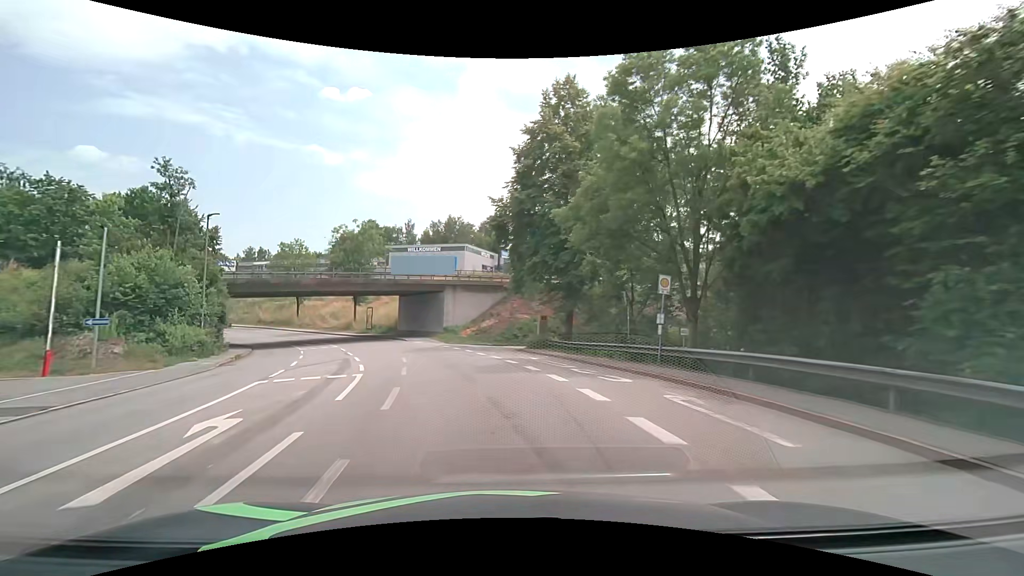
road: tertiary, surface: asphalt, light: Day
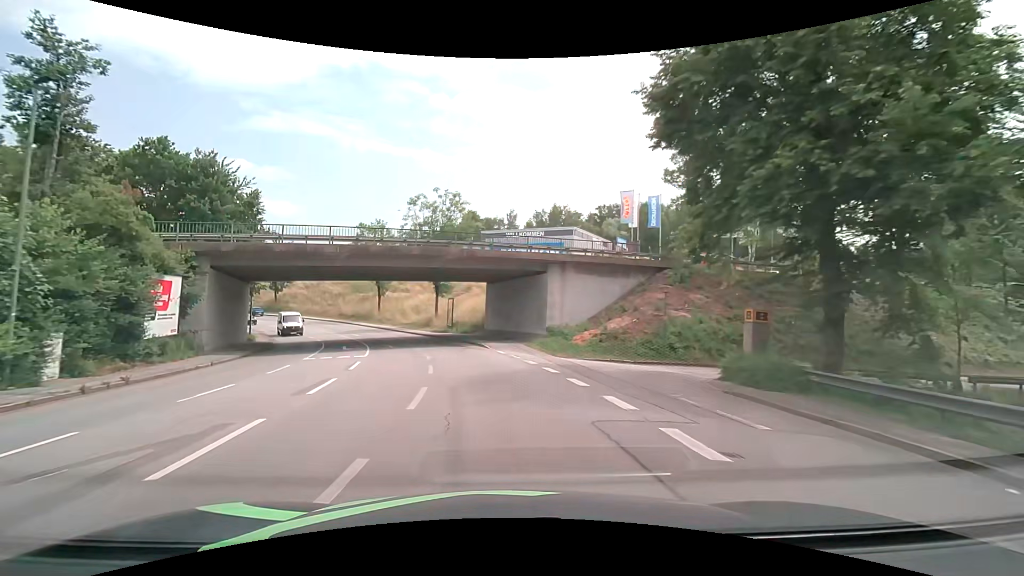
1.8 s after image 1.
(-1.9, +18.1) m; -12°
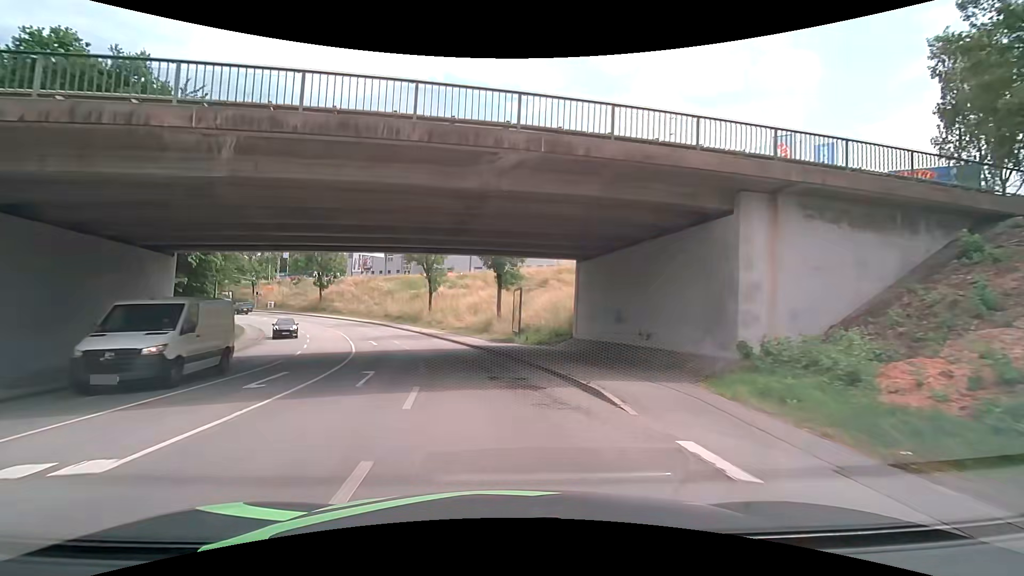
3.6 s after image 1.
(-1.4, +18.4) m; -8°
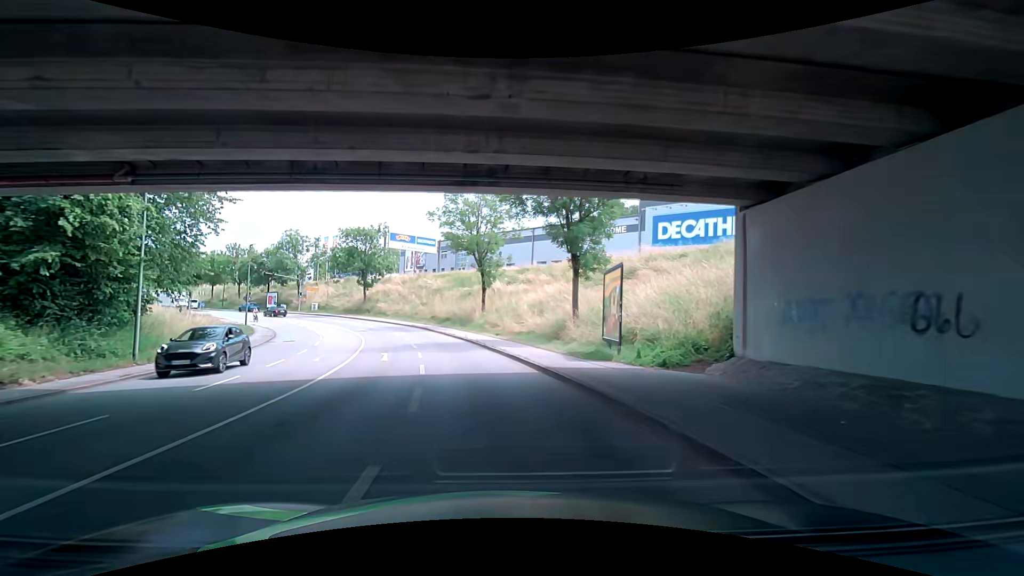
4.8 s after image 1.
(-0.8, +12.4) m; -5°
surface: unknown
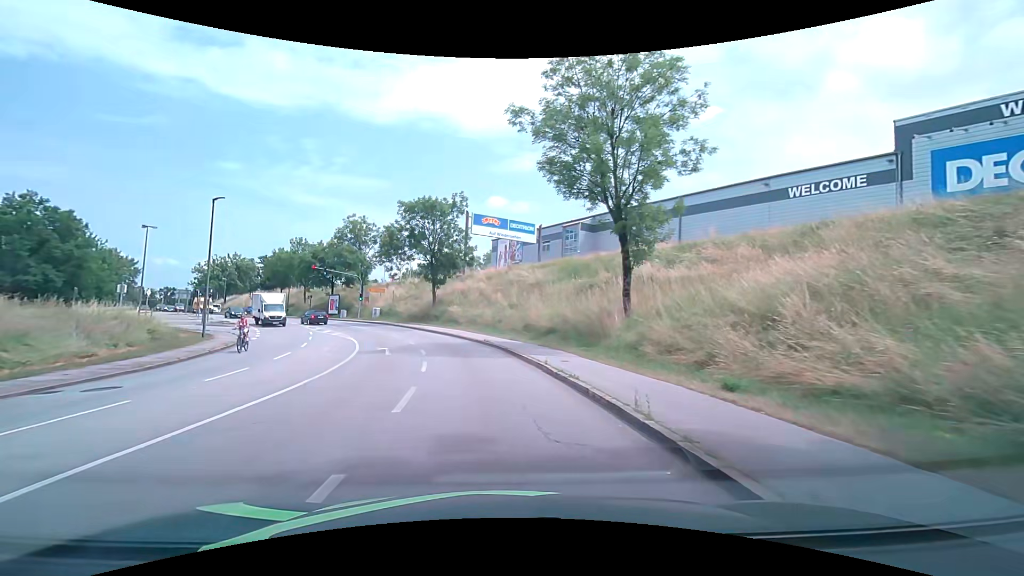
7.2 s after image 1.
(-3.3, +24.3) m; -15°
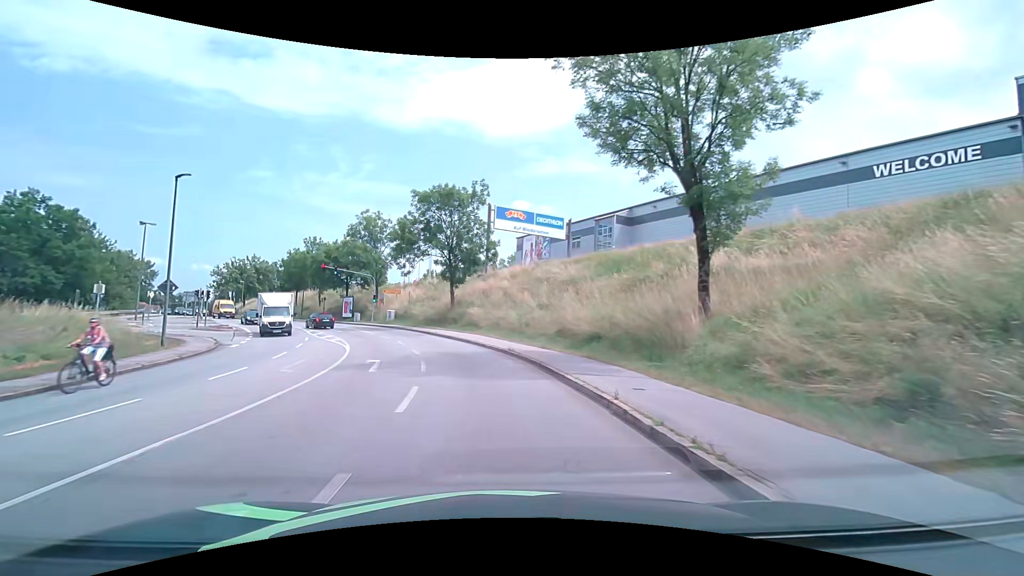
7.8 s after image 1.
(-0.1, +6.0) m; -2°
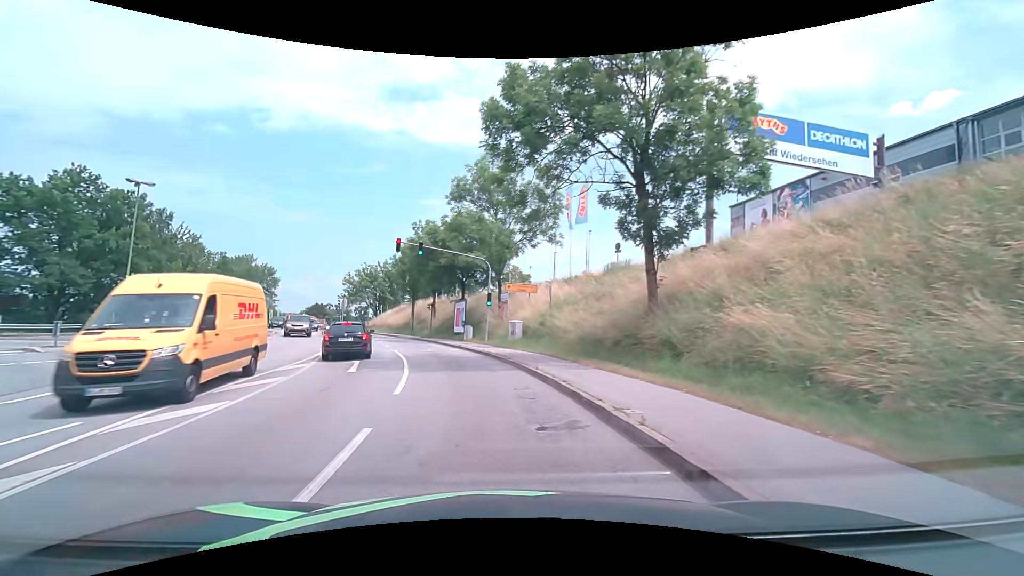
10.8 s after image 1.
(-4.1, +28.0) m; -18°
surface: asphalt
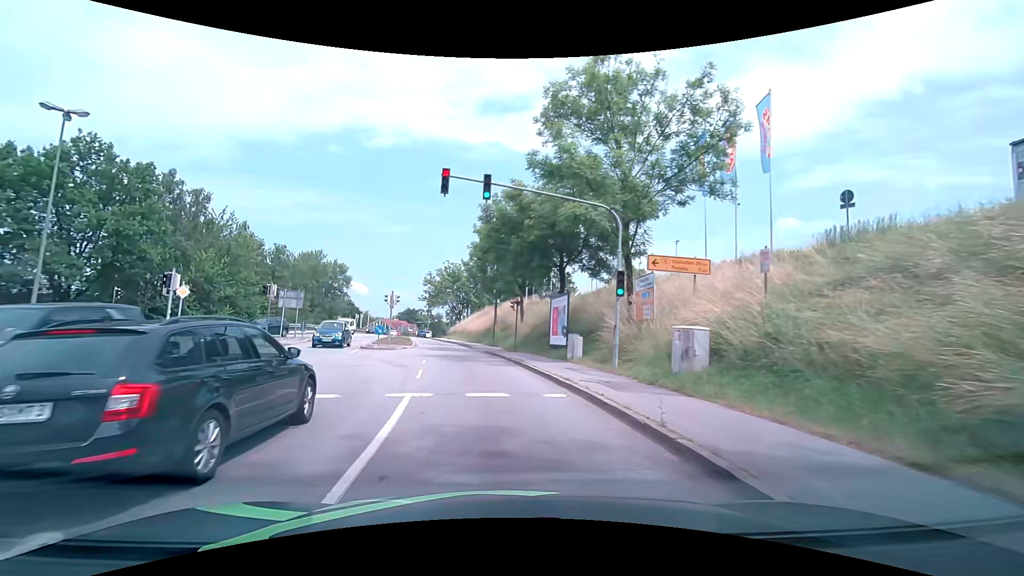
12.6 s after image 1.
(-1.5, +15.4) m; -11°
(-1, +10) (-2, +20) (-3, +30) (-5, +40) (-7, +49) (-9, +59) (-11, +69) (-13, +79) (-15, +89) (-17, +98) m
